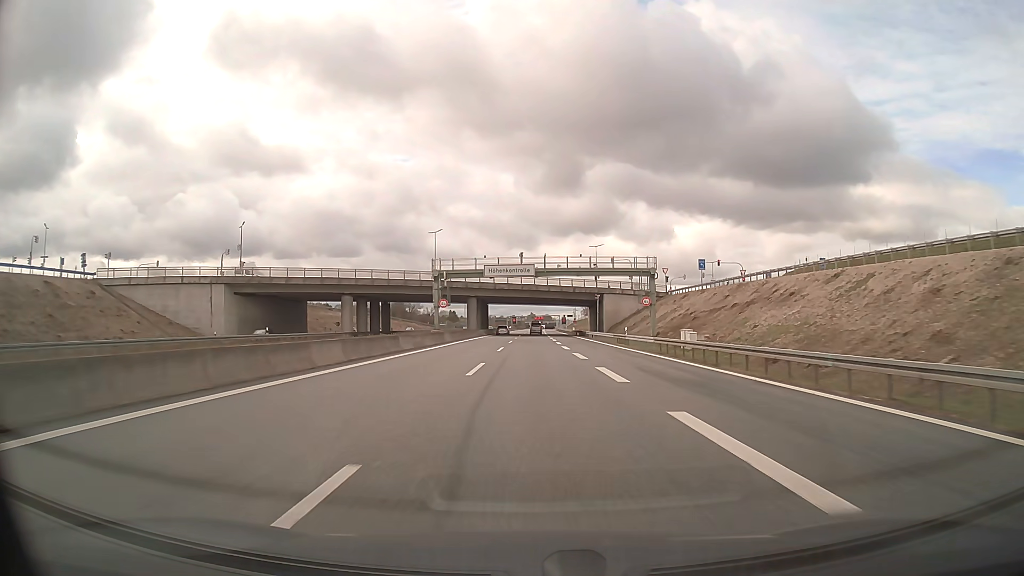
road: motorway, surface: asphalt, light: Day
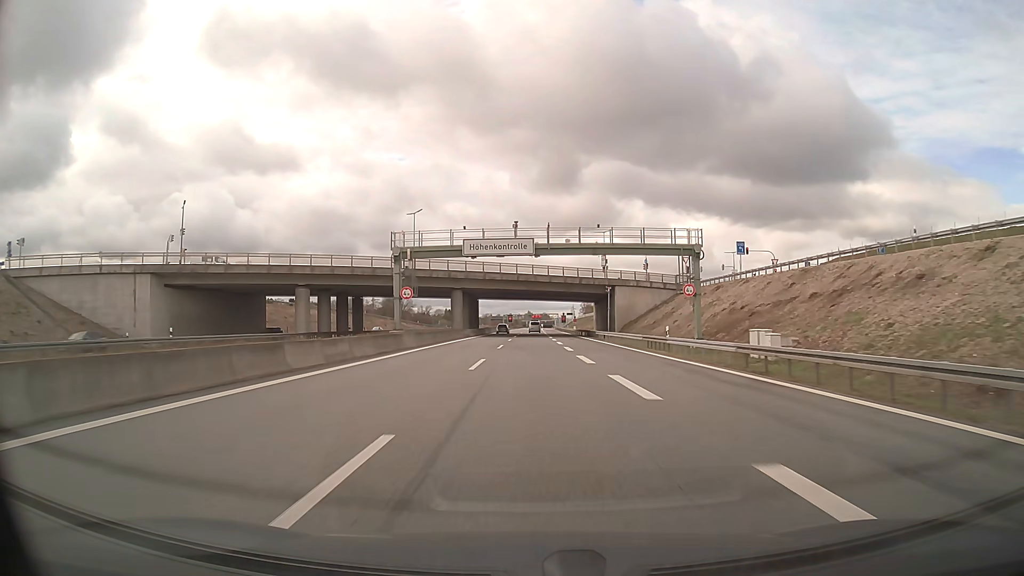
(0.0, +16.2) m; 0°
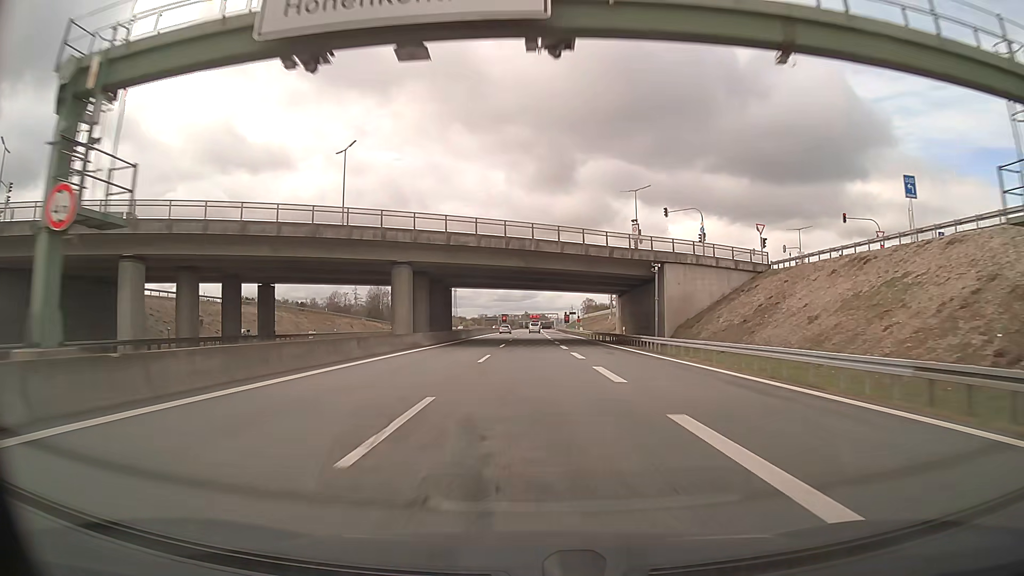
(+0.1, +31.6) m; 0°
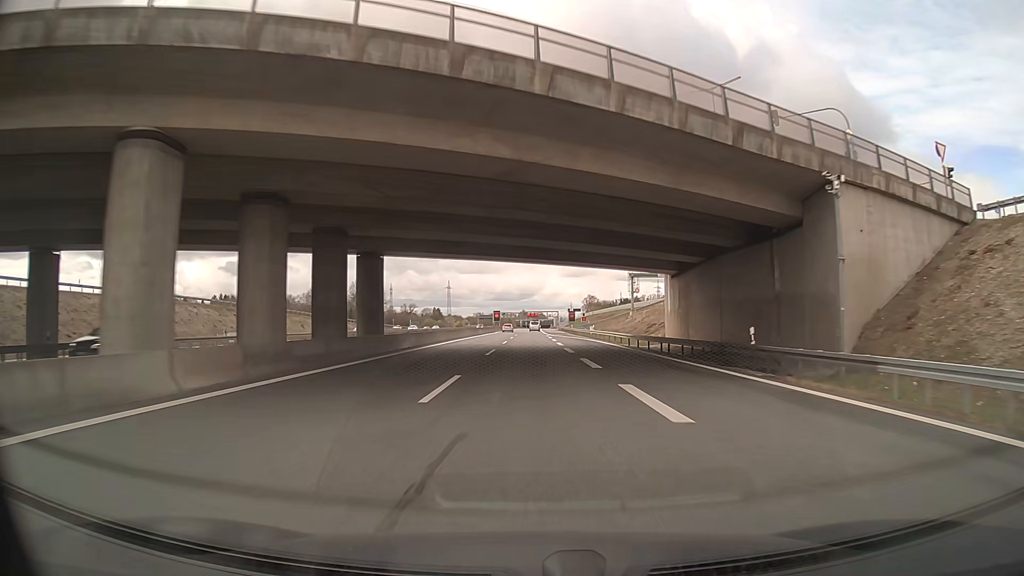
(+0.1, +30.6) m; 0°
